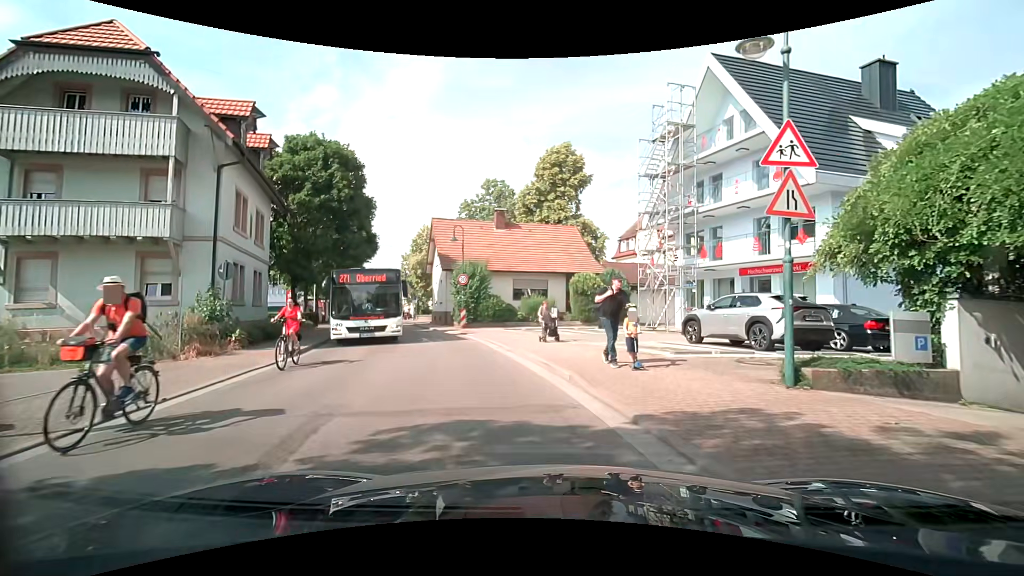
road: tertiary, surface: asphalt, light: Day
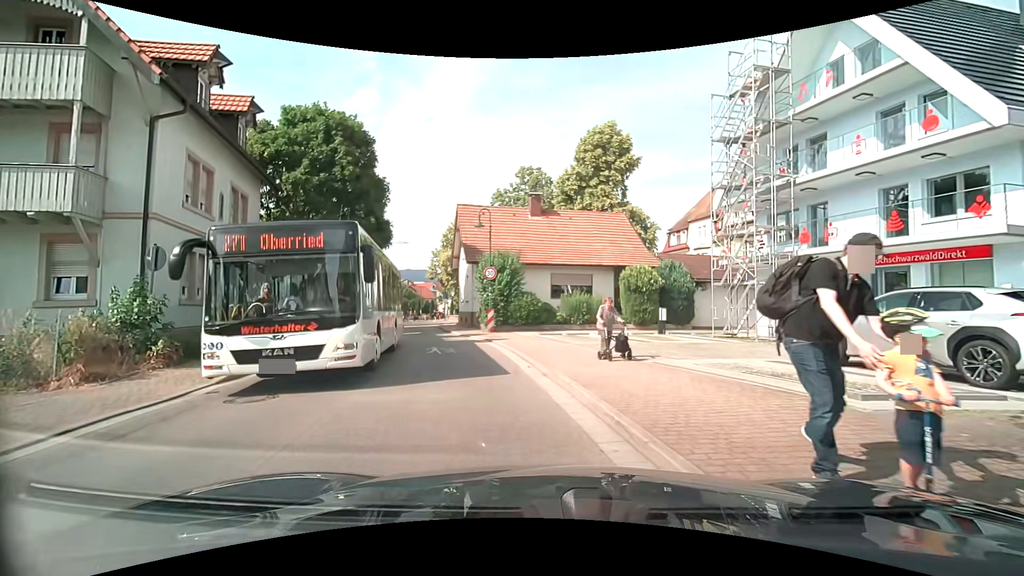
(-0.1, +5.1) m; -2°
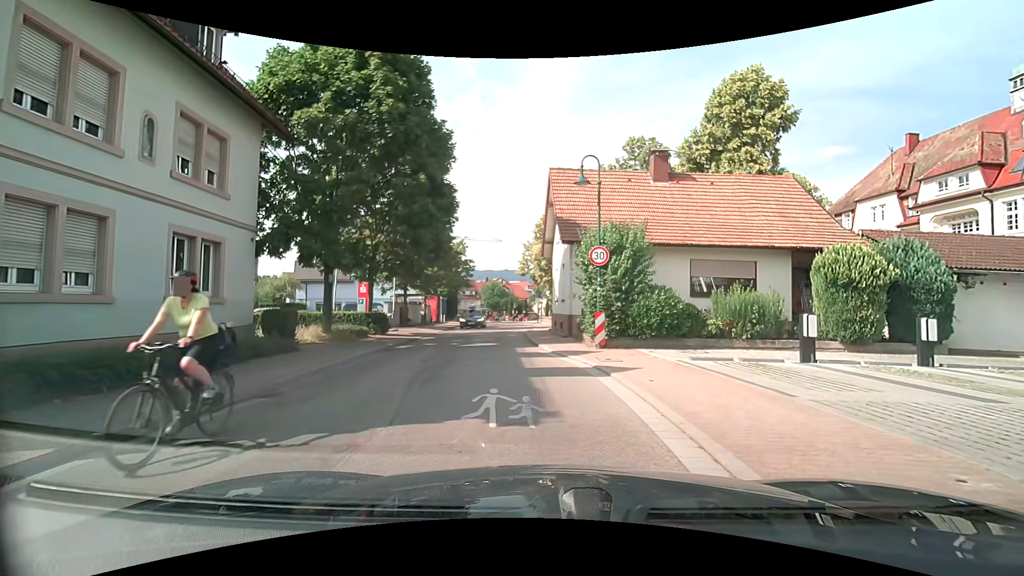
(-1.1, +8.5) m; -11°
(-1, +10) (-2, +20) (-4, +30) (-4, +40) (-5, +50) (-6, +60) (-8, +70) (-9, +79) (-13, +89) (-17, +98) m
